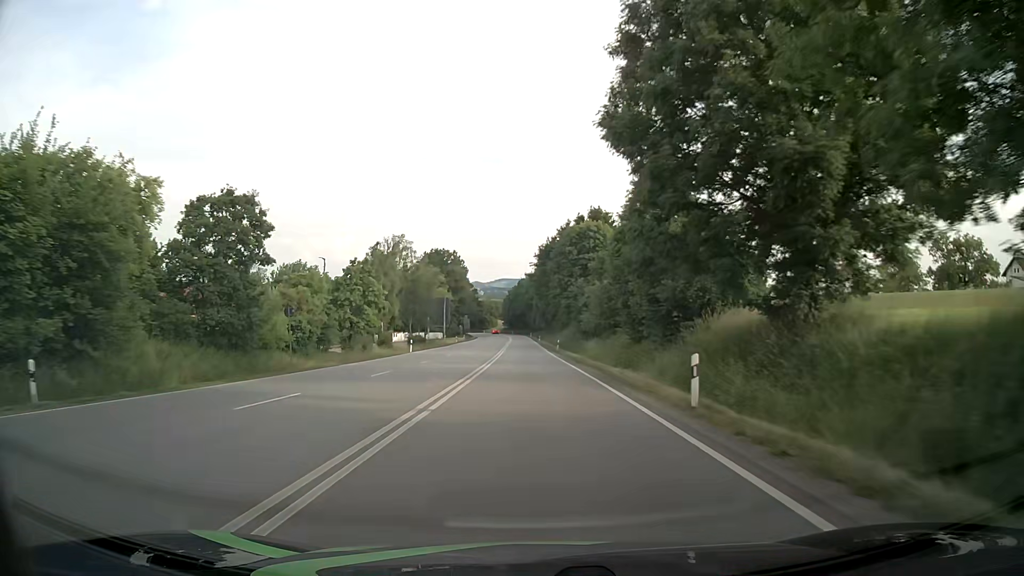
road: primary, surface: asphalt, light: Day
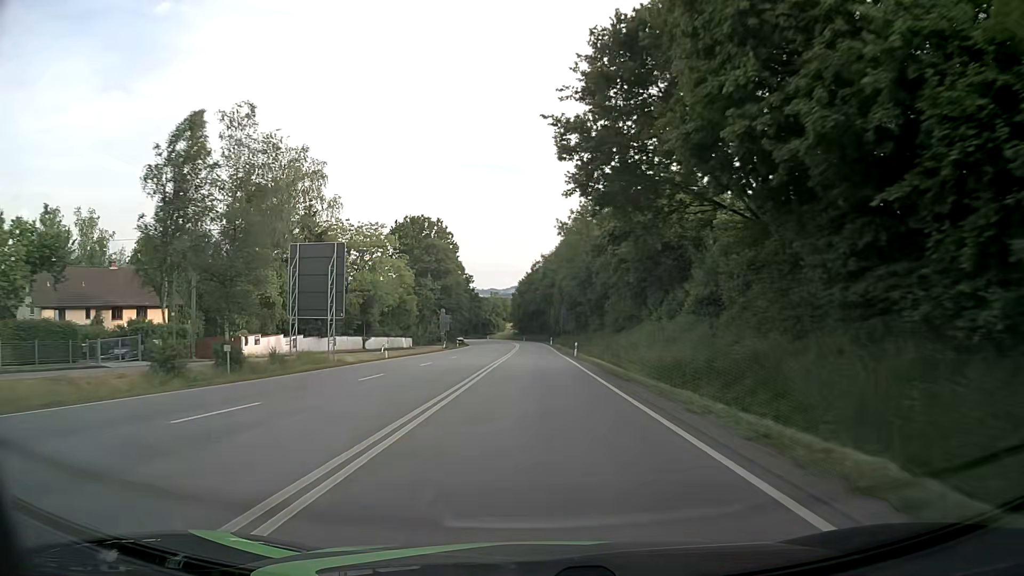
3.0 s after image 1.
(-0.9, +62.6) m; -1°
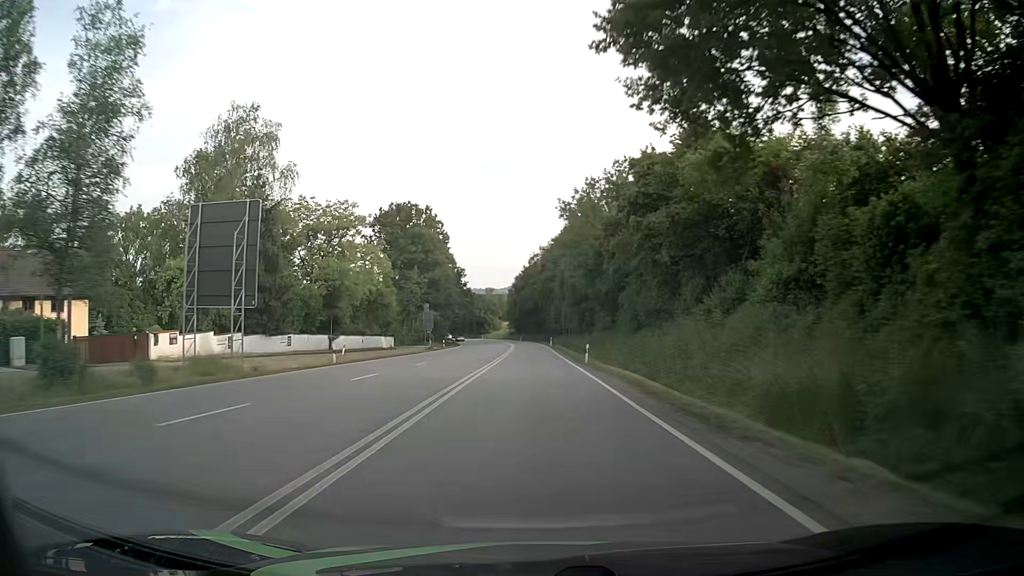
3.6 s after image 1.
(0.0, +12.5) m; 0°
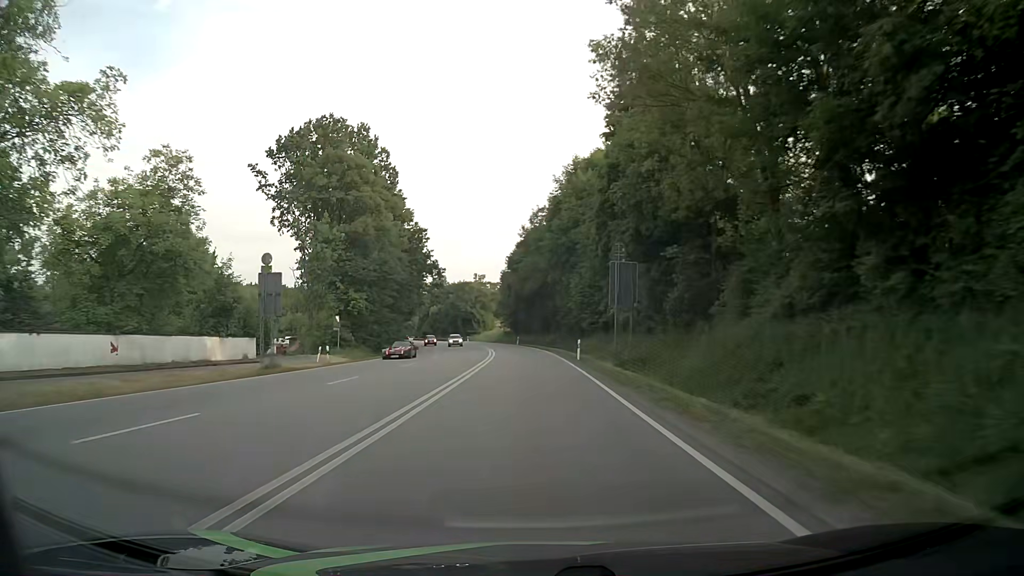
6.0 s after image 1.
(+0.1, +50.0) m; 0°
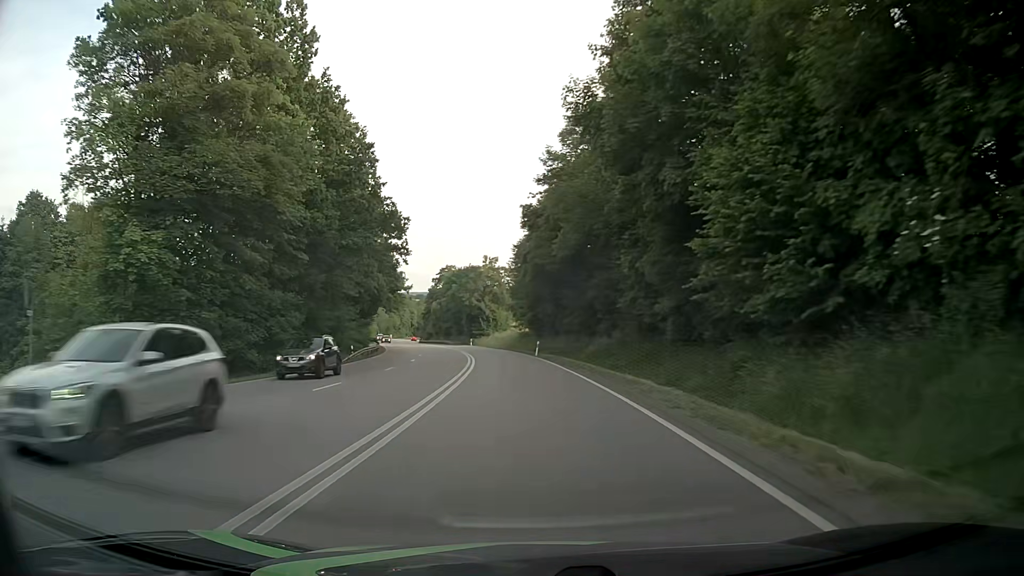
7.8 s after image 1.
(-0.6, +37.4) m; -2°
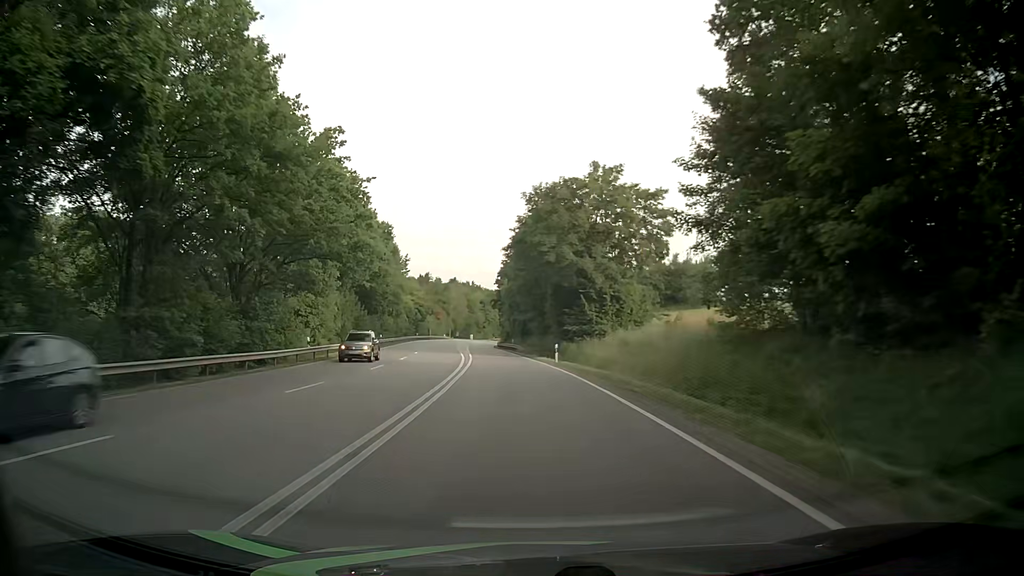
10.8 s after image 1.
(-4.3, +62.3) m; -9°
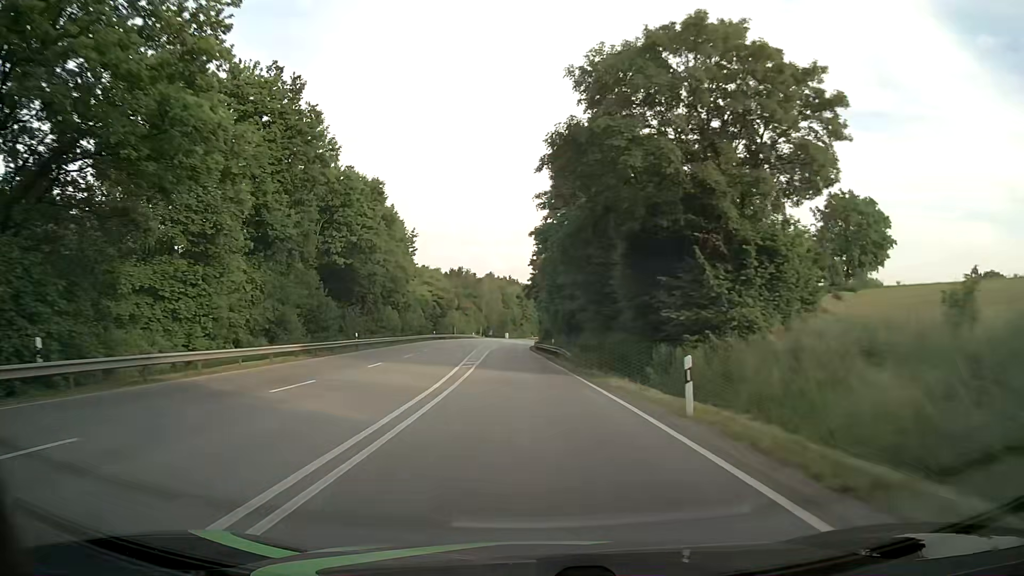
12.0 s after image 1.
(-0.7, +25.0) m; -4°
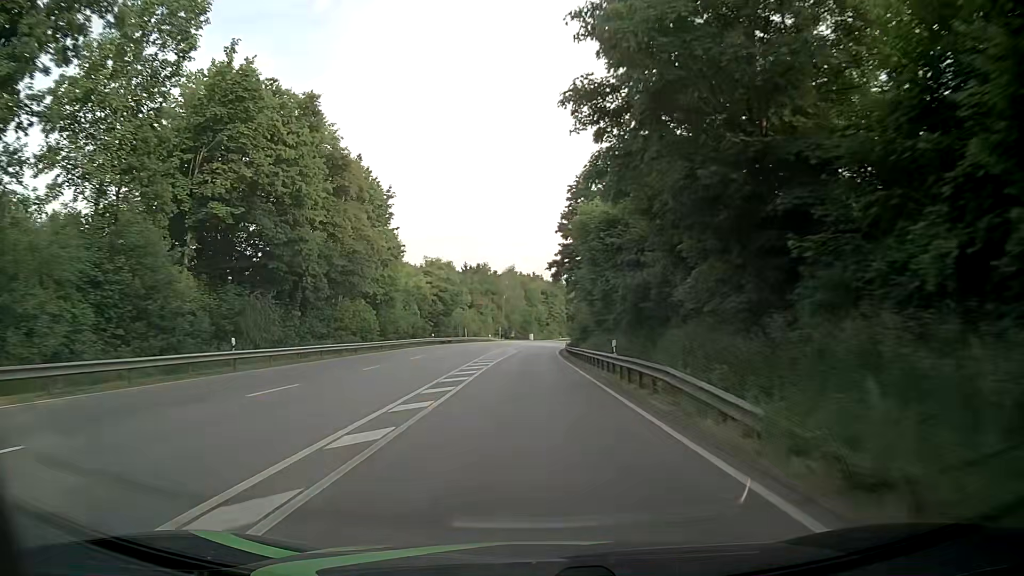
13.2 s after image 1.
(-0.5, +25.1) m; -2°
(0, +10) (0, +20) (0, +30) (0, +40) (0, +50) (0, +60) (0, +70) (+1, +80) (+1, +90) (+2, +100) m
